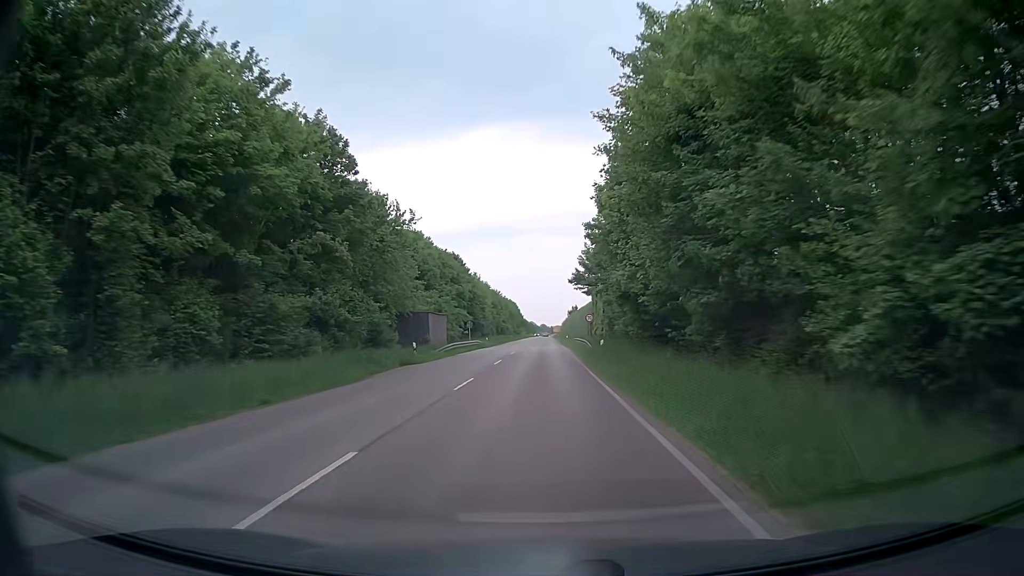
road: secondary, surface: asphalt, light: Day
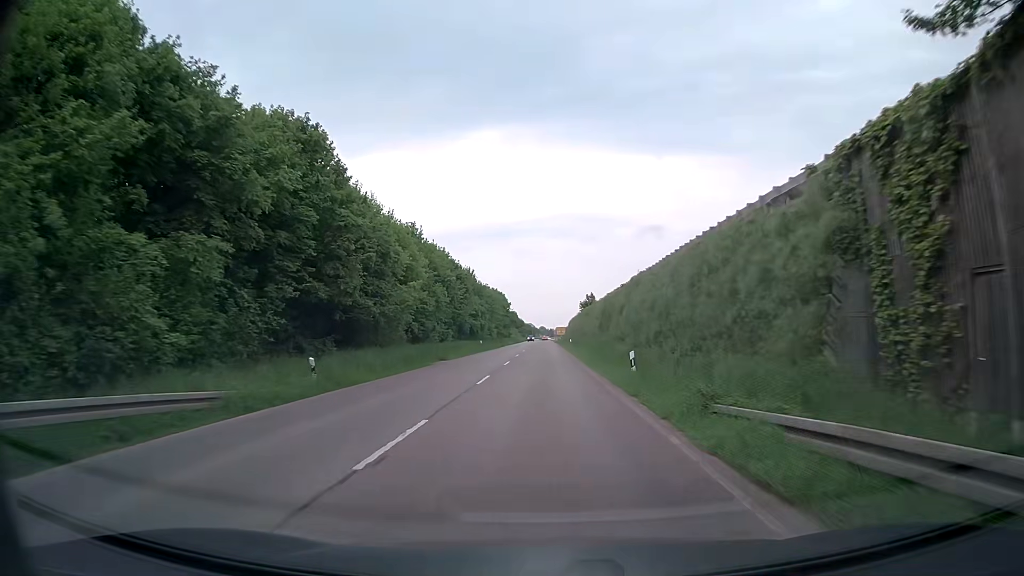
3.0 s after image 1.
(0.0, +57.2) m; 0°
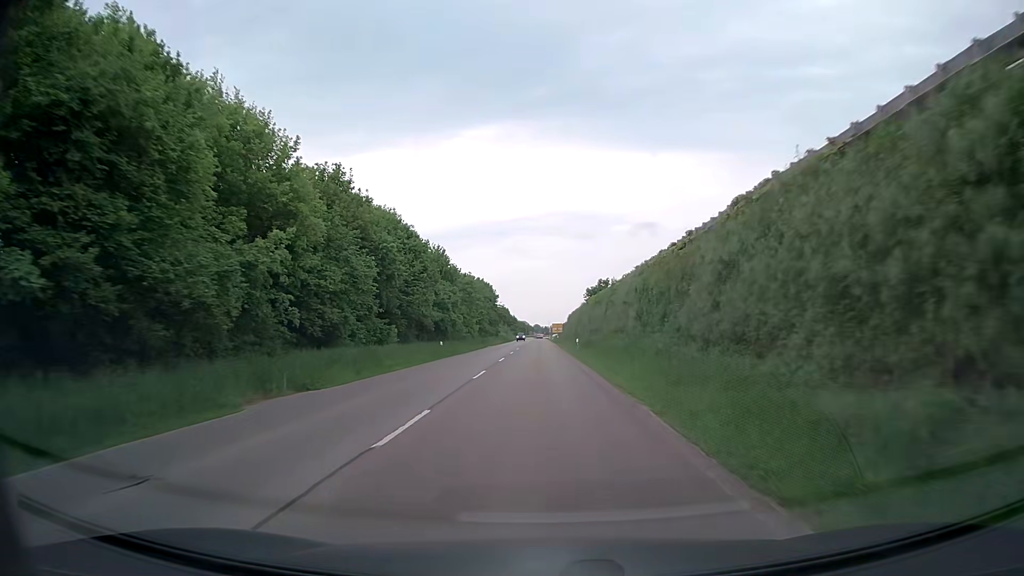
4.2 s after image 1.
(+0.2, +22.9) m; +1°
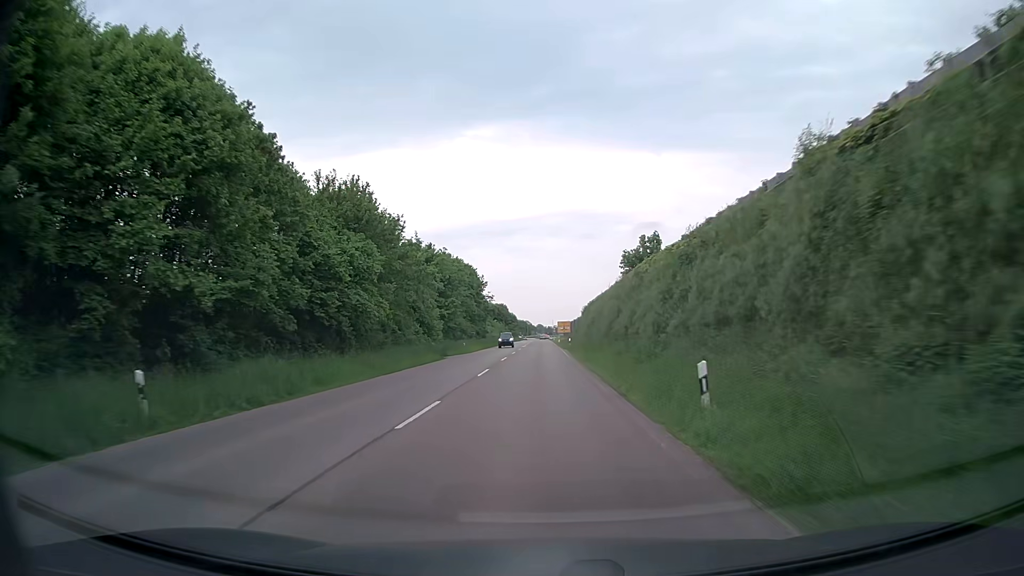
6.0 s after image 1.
(0.0, +34.3) m; 0°
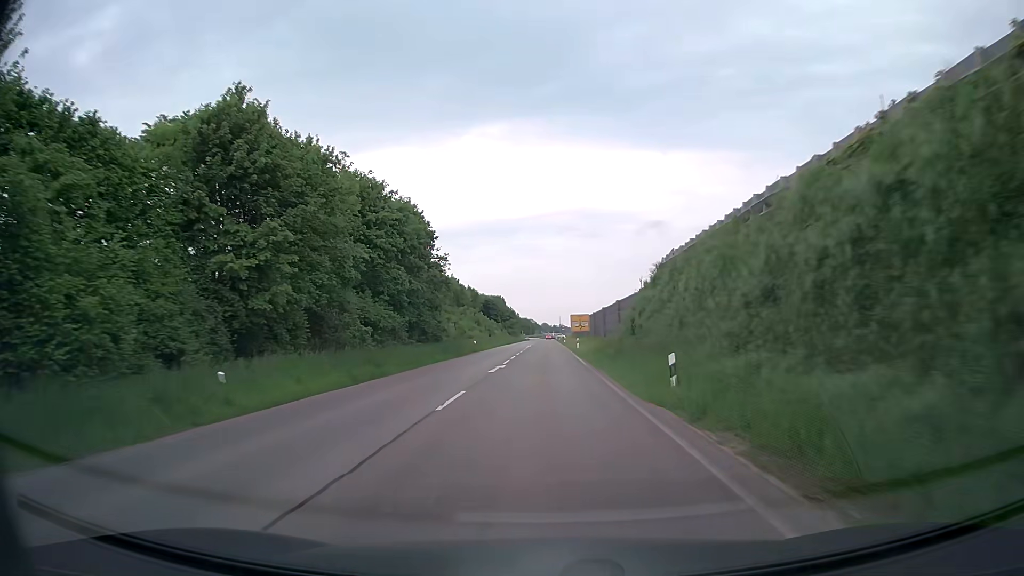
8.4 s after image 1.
(-0.3, +45.8) m; -1°
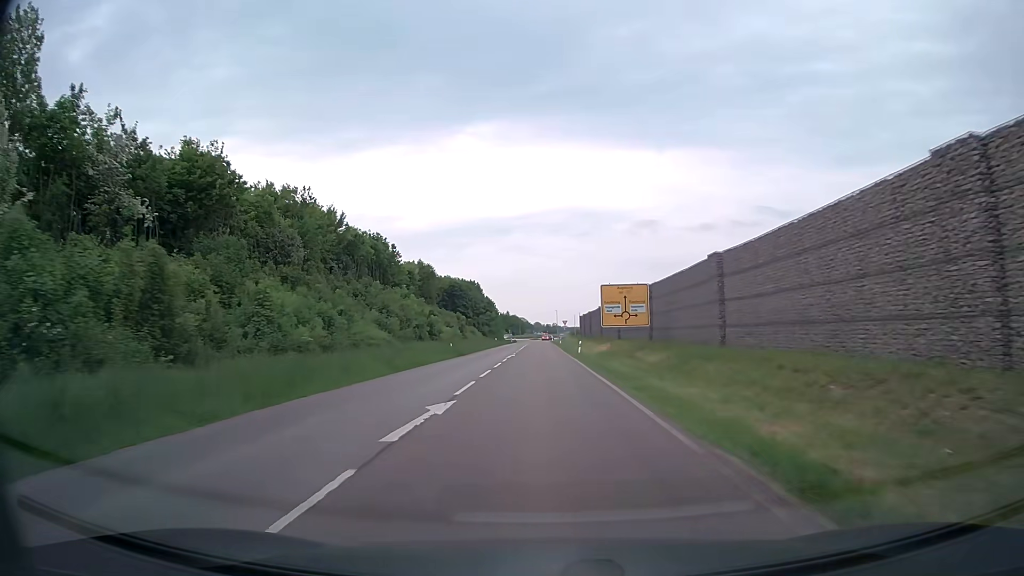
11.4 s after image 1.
(+0.3, +57.3) m; +1°
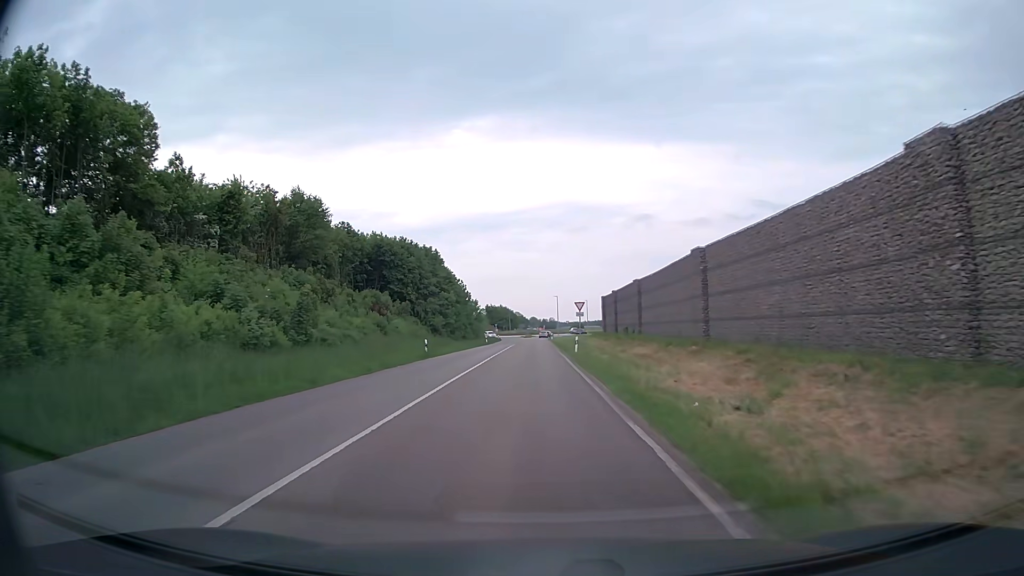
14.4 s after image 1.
(+0.2, +51.9) m; 0°
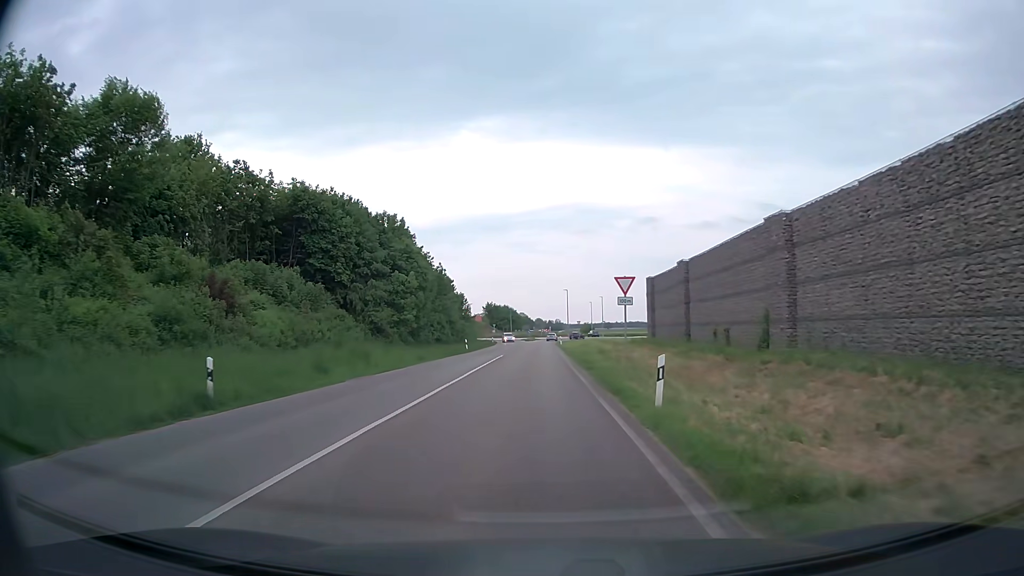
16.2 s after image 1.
(-0.1, +26.6) m; 0°
(0, +10) (0, +20) (0, +30) (0, +40) (0, +50) (0, +60) (-1, +70) (0, +80) (0, +90) (0, +100) m
